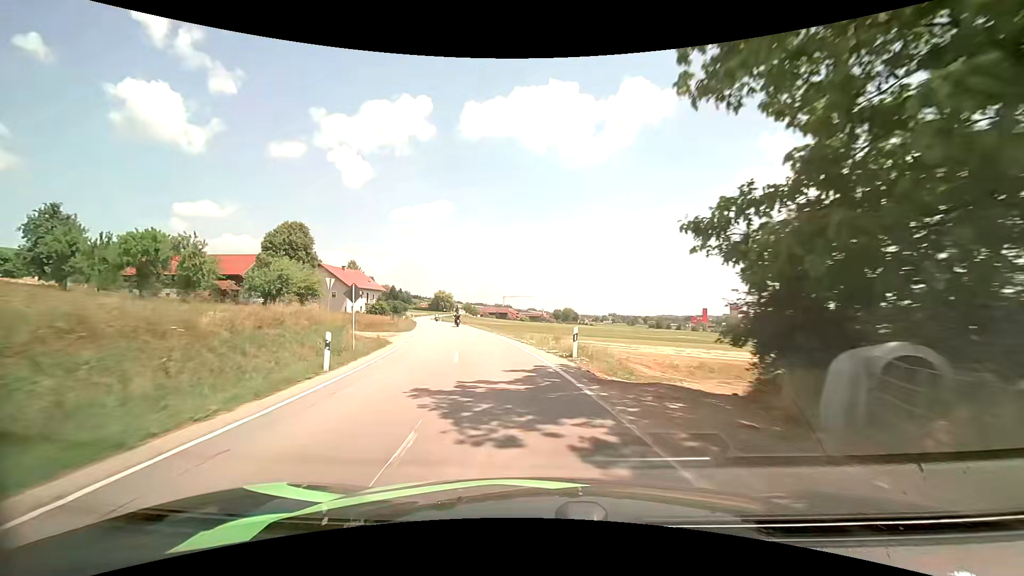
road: secondary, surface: asphalt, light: Day
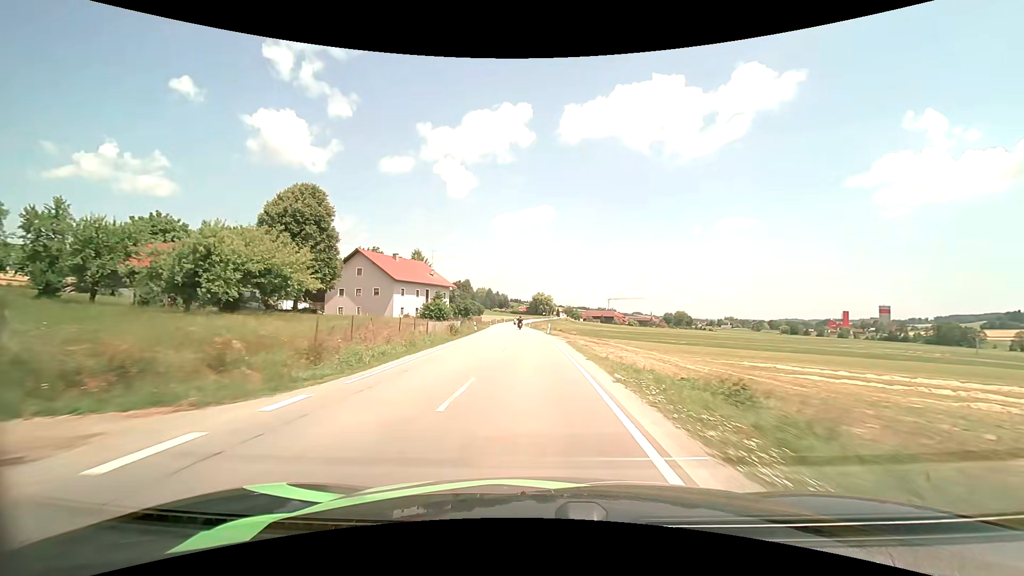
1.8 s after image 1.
(-3.7, +31.7) m; -12°
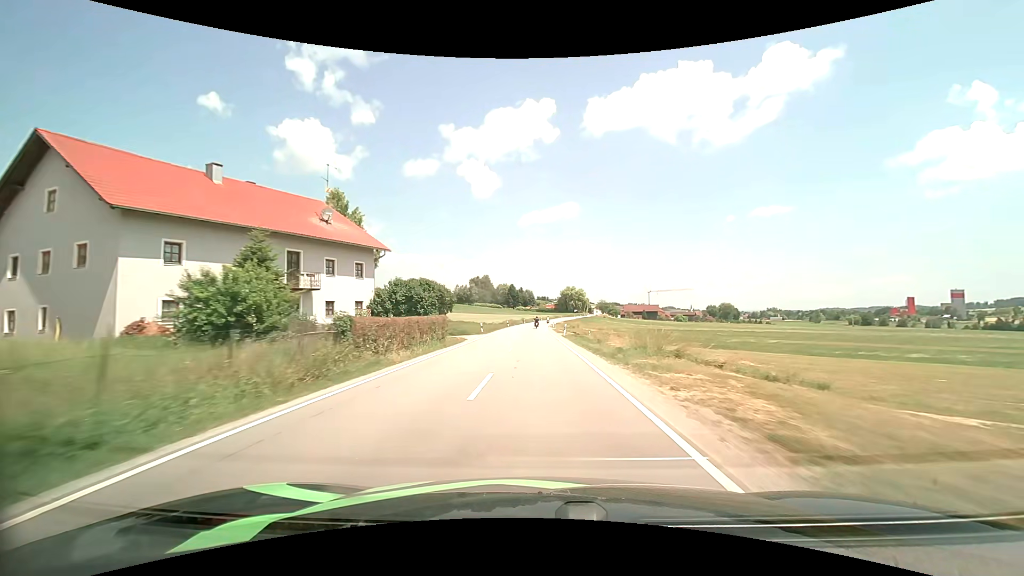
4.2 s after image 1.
(-1.6, +47.6) m; -3°
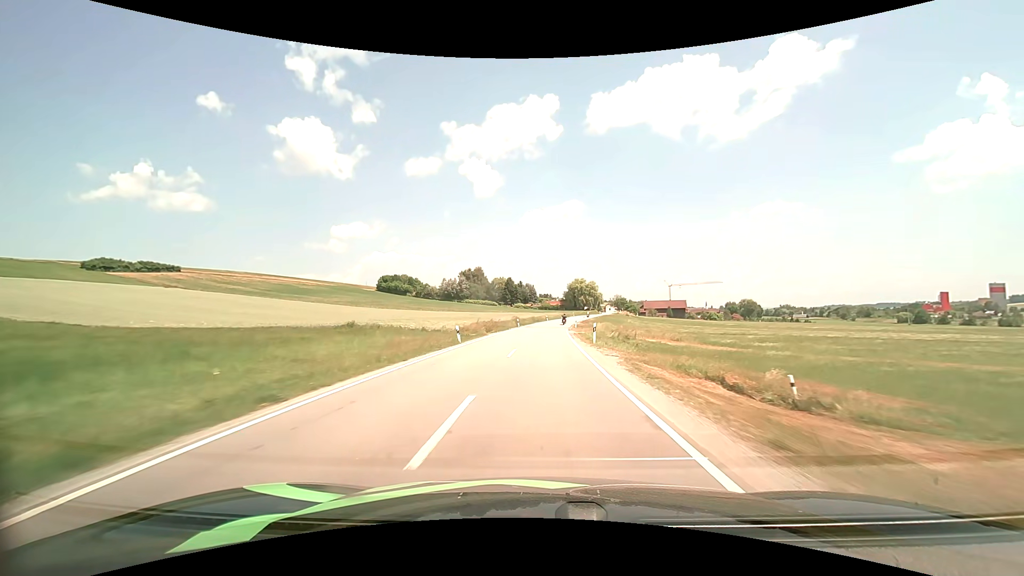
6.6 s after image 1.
(-0.8, +52.4) m; 0°
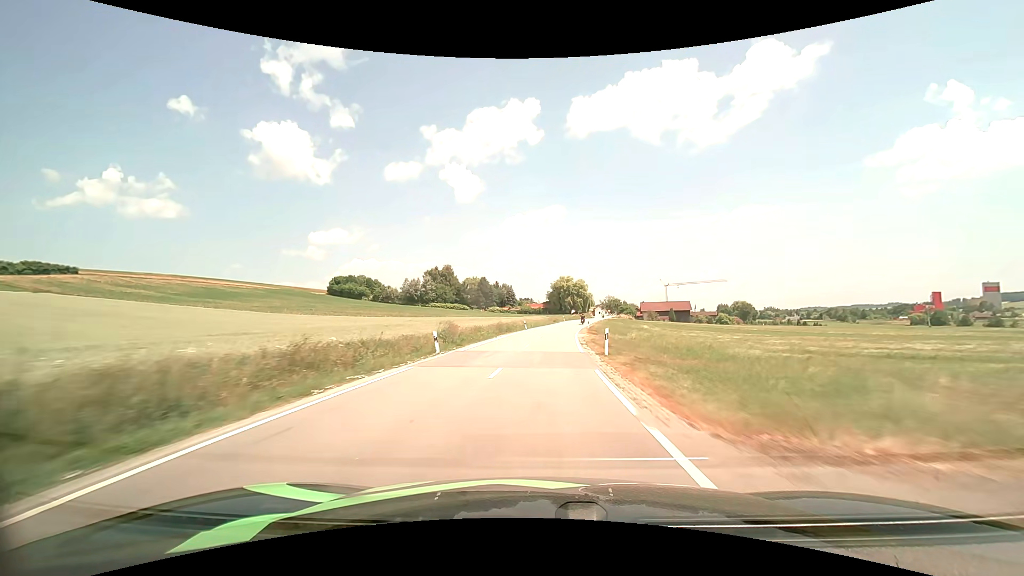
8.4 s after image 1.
(+0.8, +41.1) m; +2°
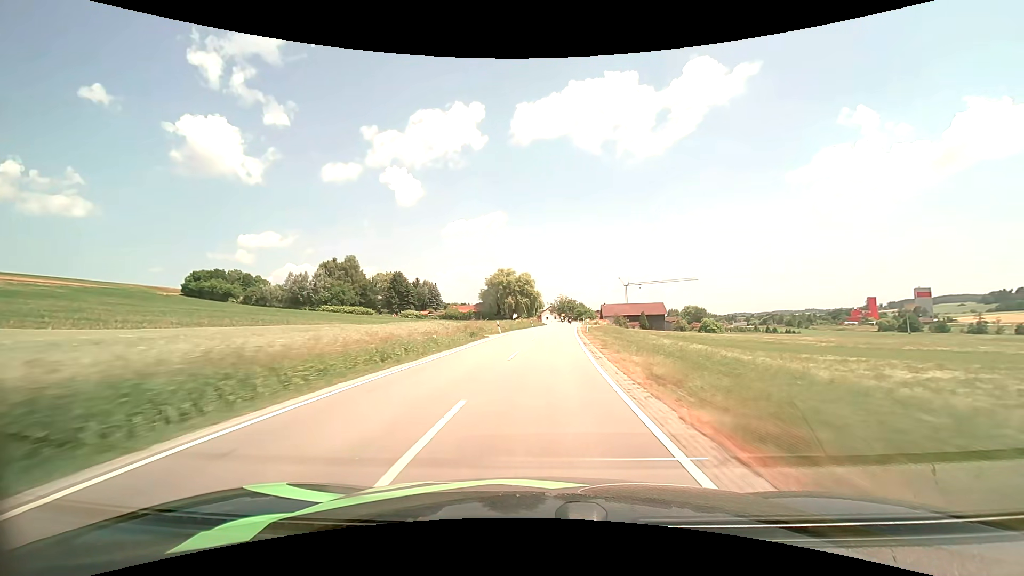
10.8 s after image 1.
(+2.9, +55.8) m; +7°
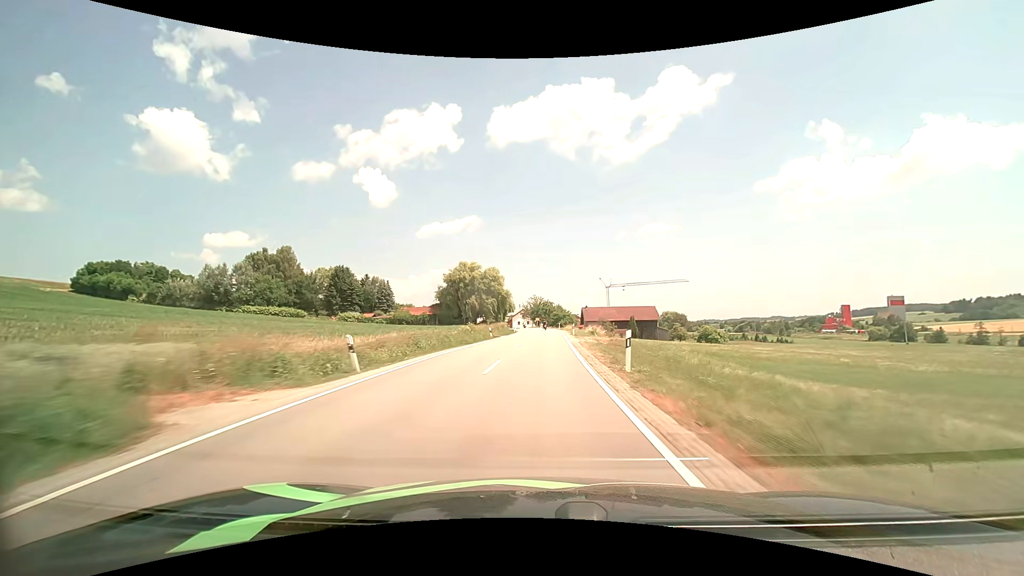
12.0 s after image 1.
(+0.9, +28.0) m; +3°
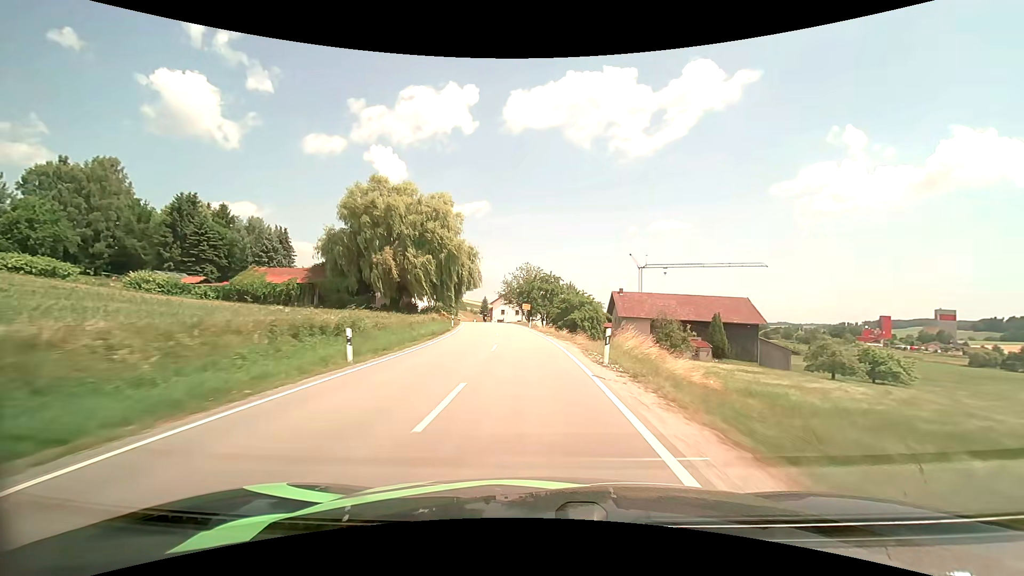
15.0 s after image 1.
(+1.4, +66.2) m; 0°
(0, +10) (0, +20) (-1, +30) (-2, +40) (-3, +50) (-5, +60) (-6, +70) (-8, +79) (-10, +89) (-12, +99) m
